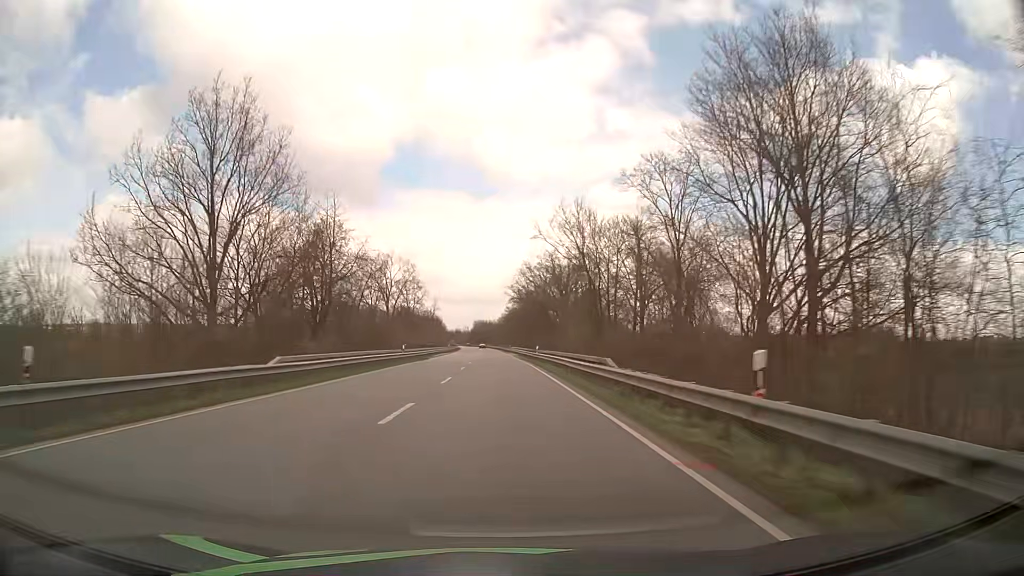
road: primary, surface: asphalt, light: Day
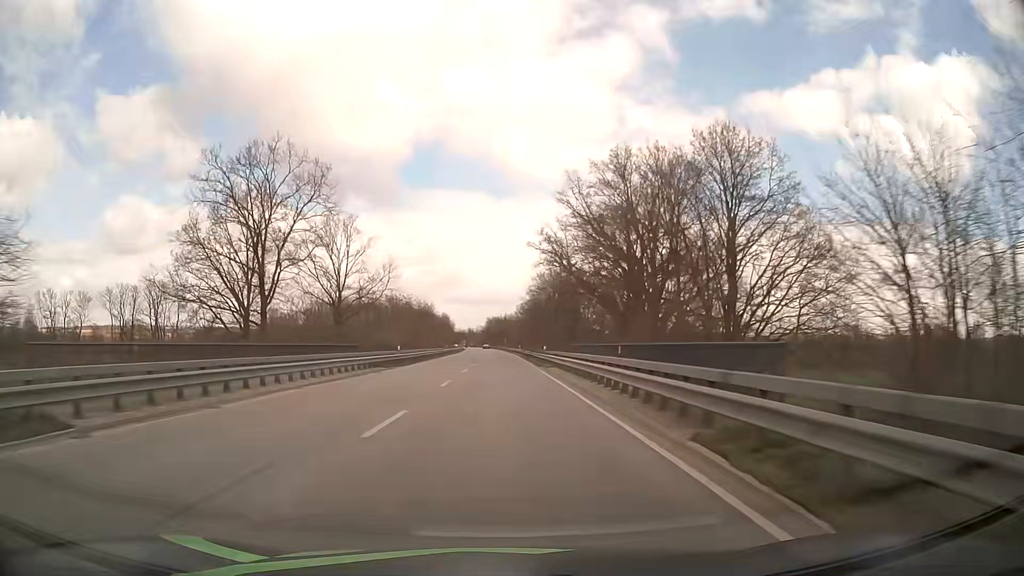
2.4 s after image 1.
(-0.8, +61.5) m; -1°
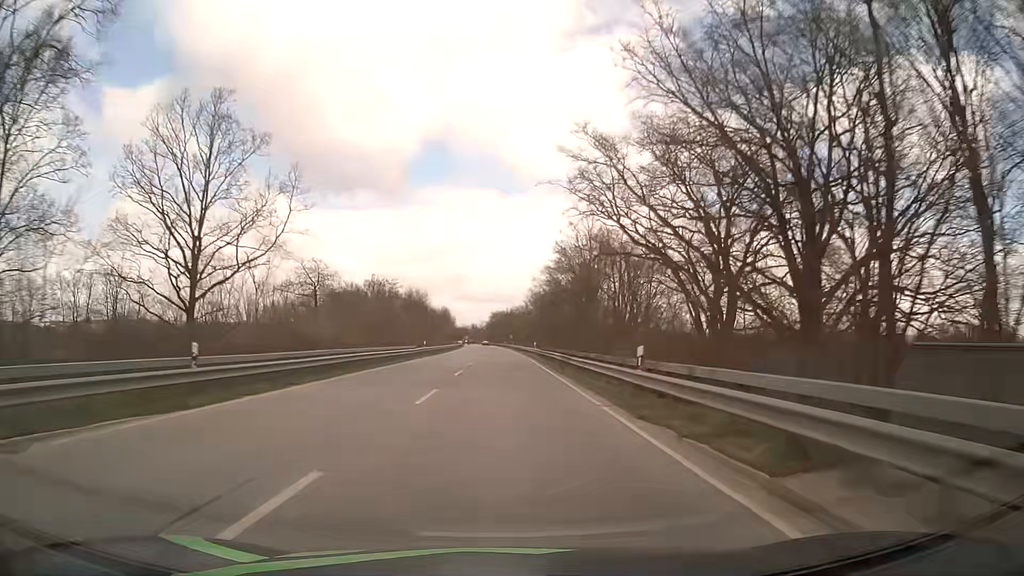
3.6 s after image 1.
(-0.2, +30.8) m; -1°
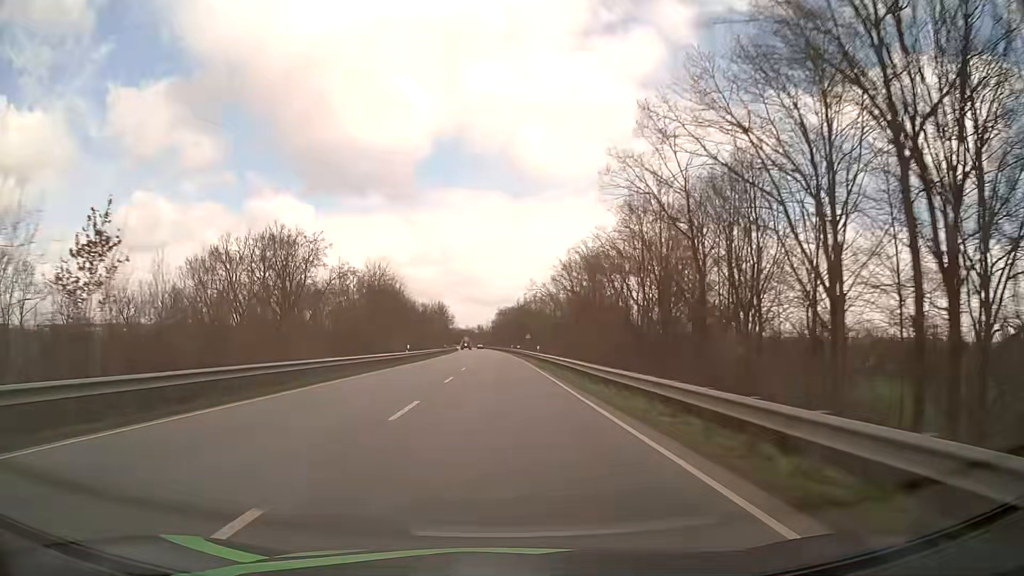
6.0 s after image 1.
(-0.4, +61.5) m; -1°
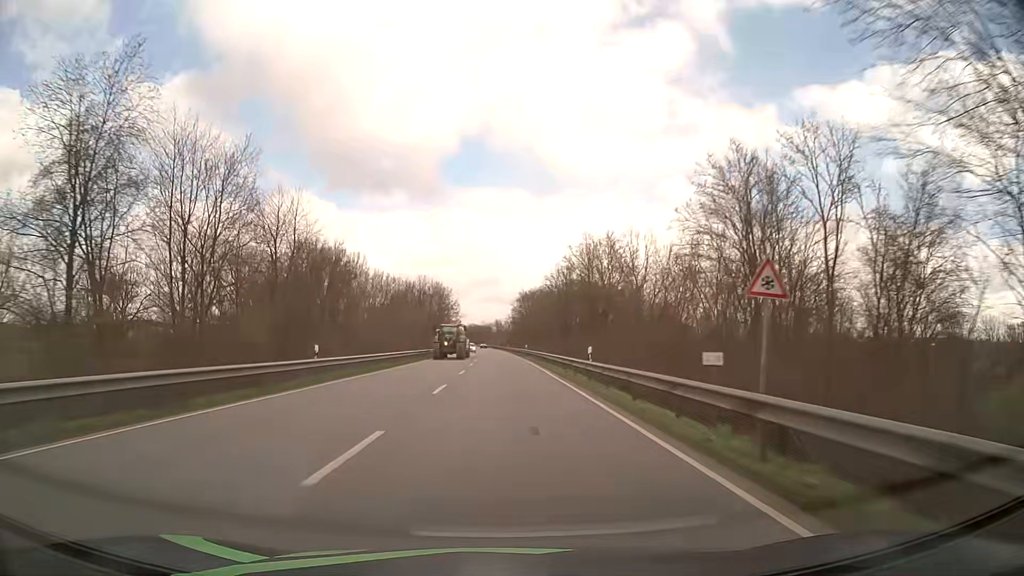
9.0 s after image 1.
(-1.2, +76.7) m; -2°
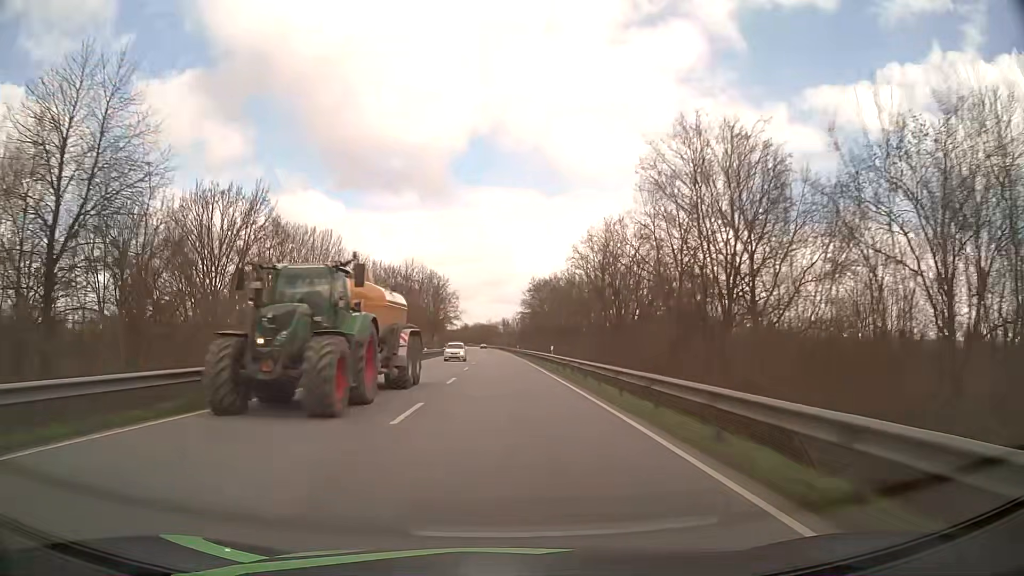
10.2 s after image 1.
(-0.1, +30.6) m; -1°
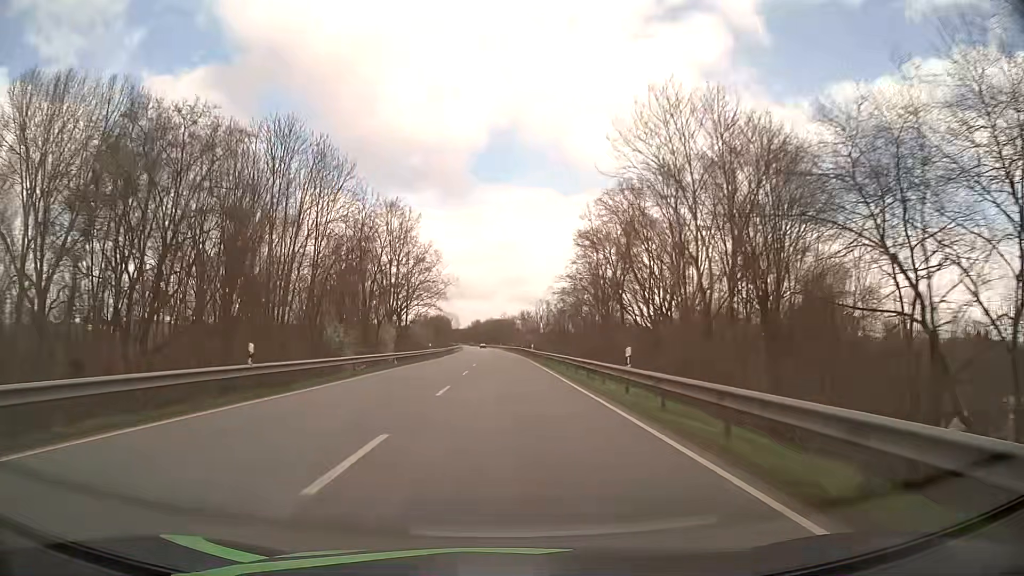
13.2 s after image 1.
(-0.8, +76.4) m; -1°
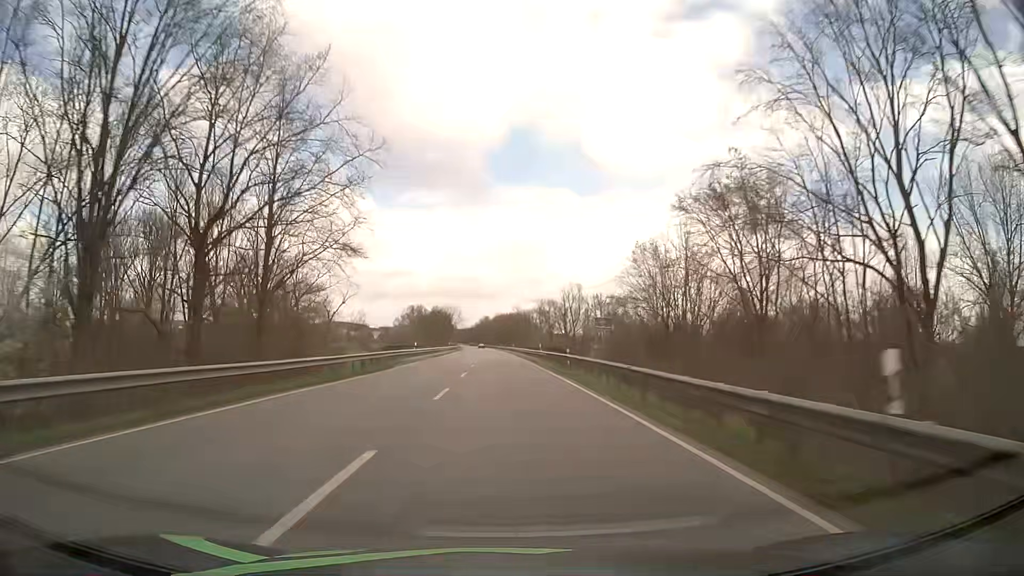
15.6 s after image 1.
(-0.5, +60.8) m; -1°
(0, +10) (0, +20) (0, +30) (0, +40) (-1, +50) (-1, +60) (-1, +70) (-1, +80) (-2, +90) (-2, +100) m
